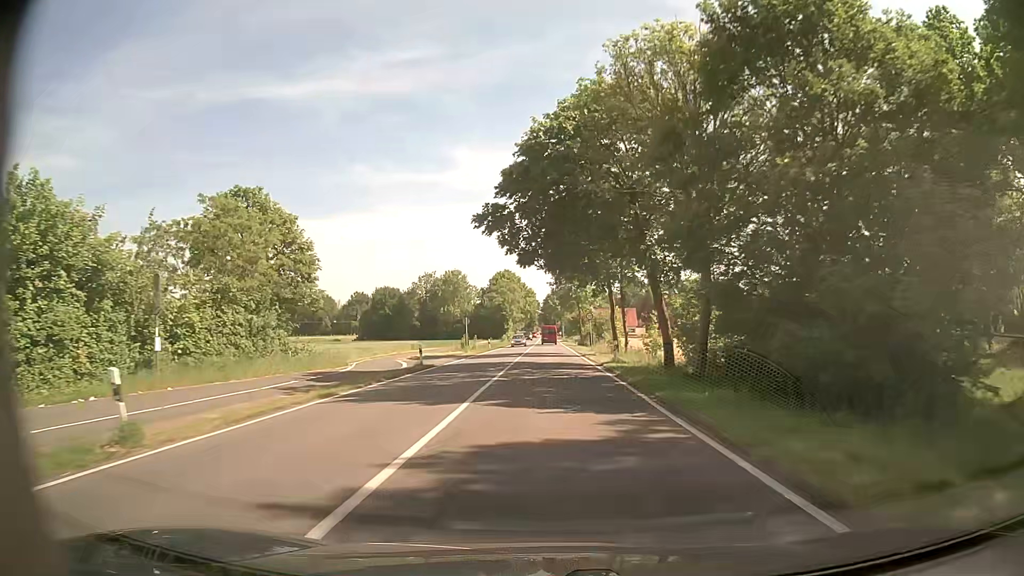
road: tertiary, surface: asphalt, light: Day
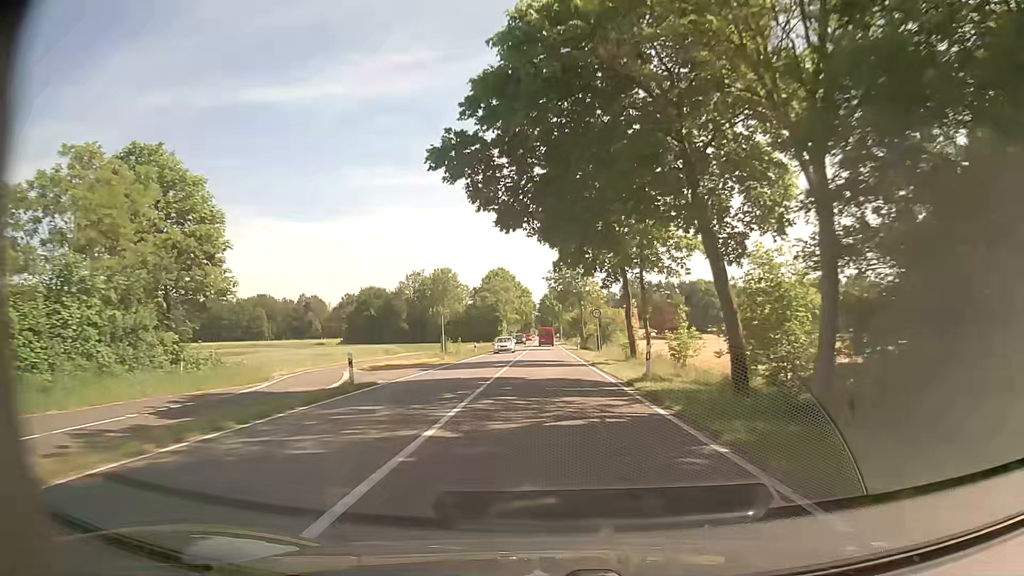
(0.0, +10.8) m; 0°
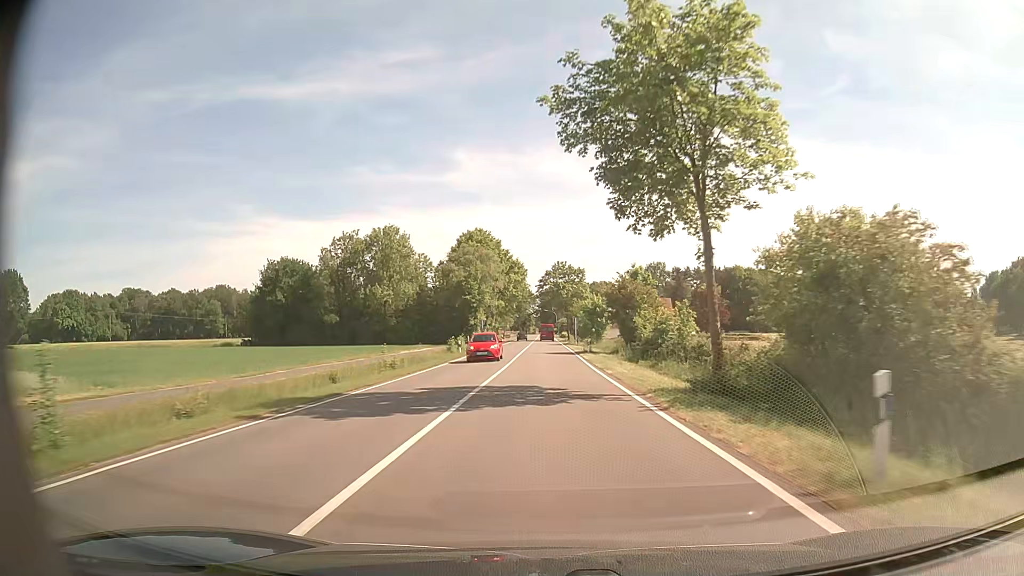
(-0.1, +54.1) m; 0°
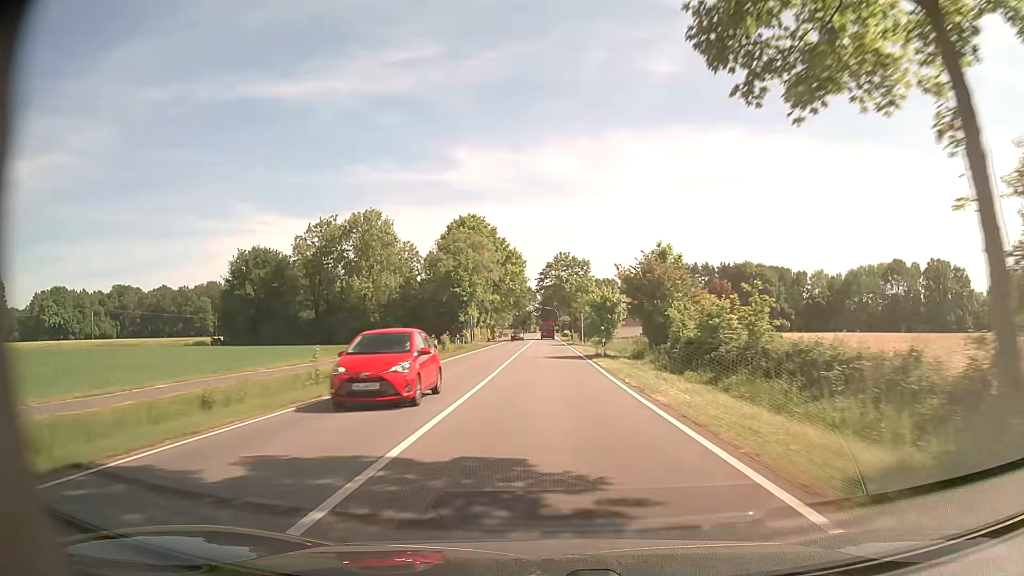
(0.0, +10.8) m; 0°
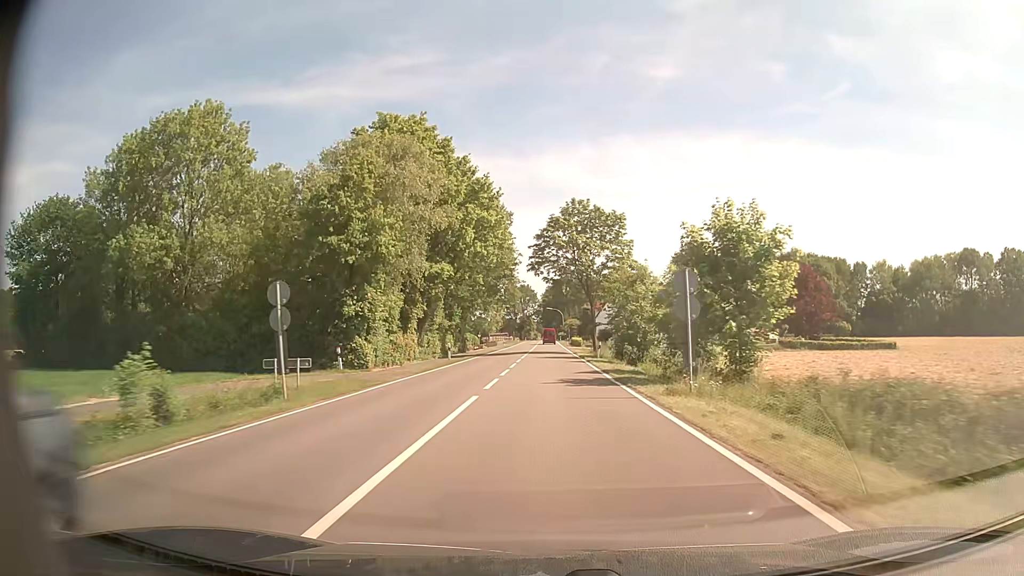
(-0.1, +43.1) m; 0°
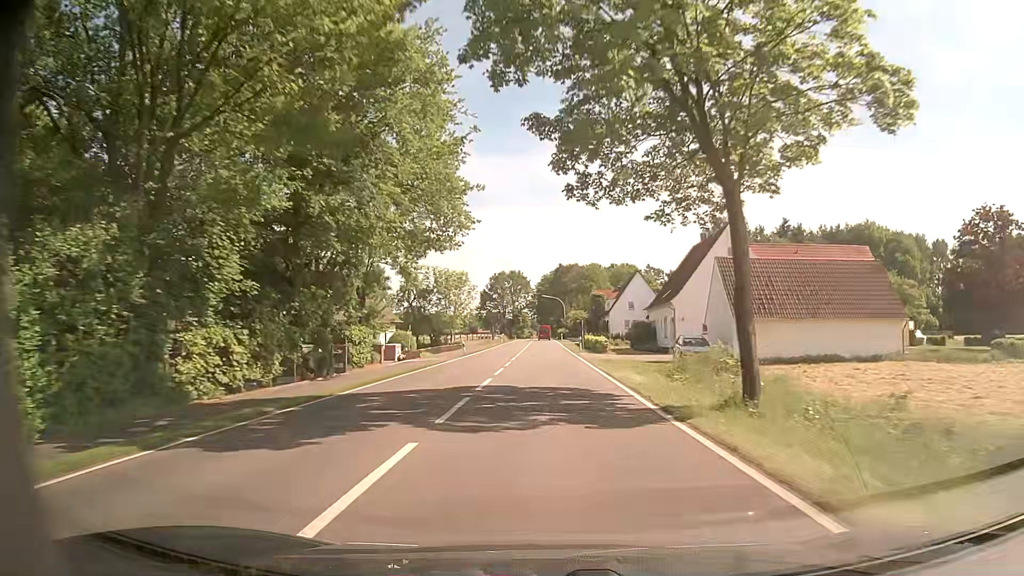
(-0.1, +42.9) m; 0°
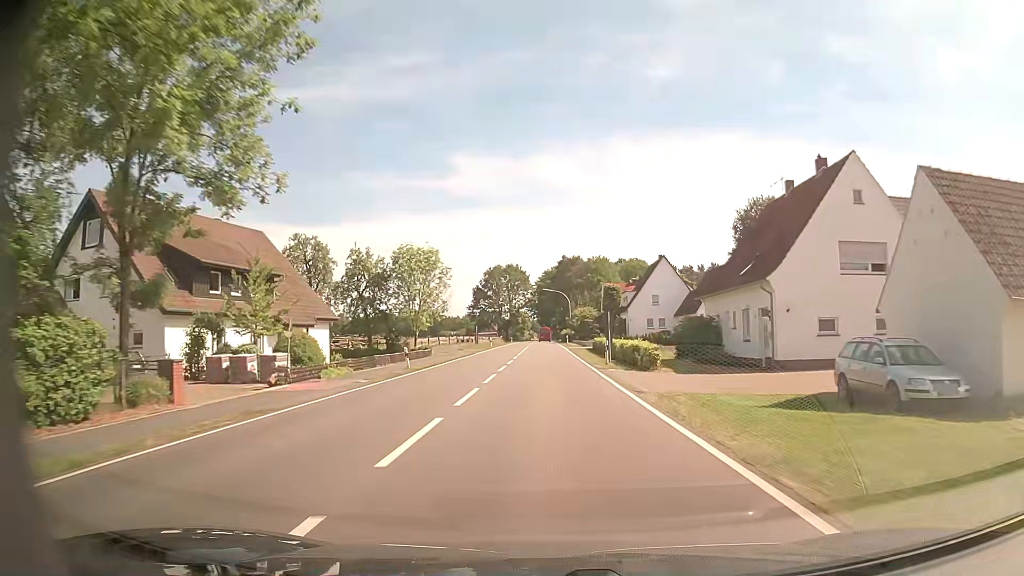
(-0.1, +21.5) m; 0°
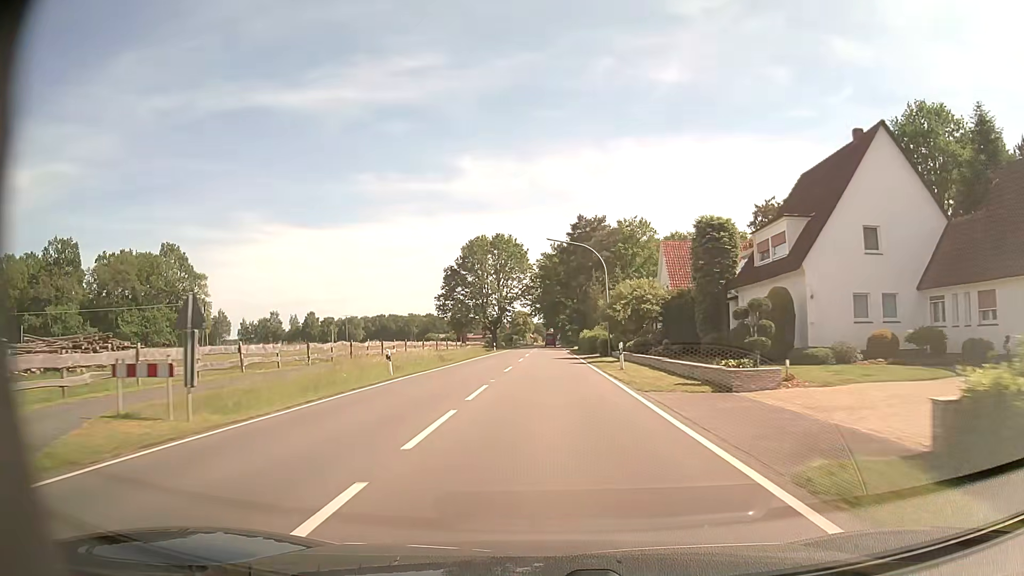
(-0.4, +53.6) m; -1°
(0, +10) (0, +20) (0, +30) (0, +40) (0, +50) (0, +60) (0, +70) (0, +80) (0, +90) (0, +100) m
